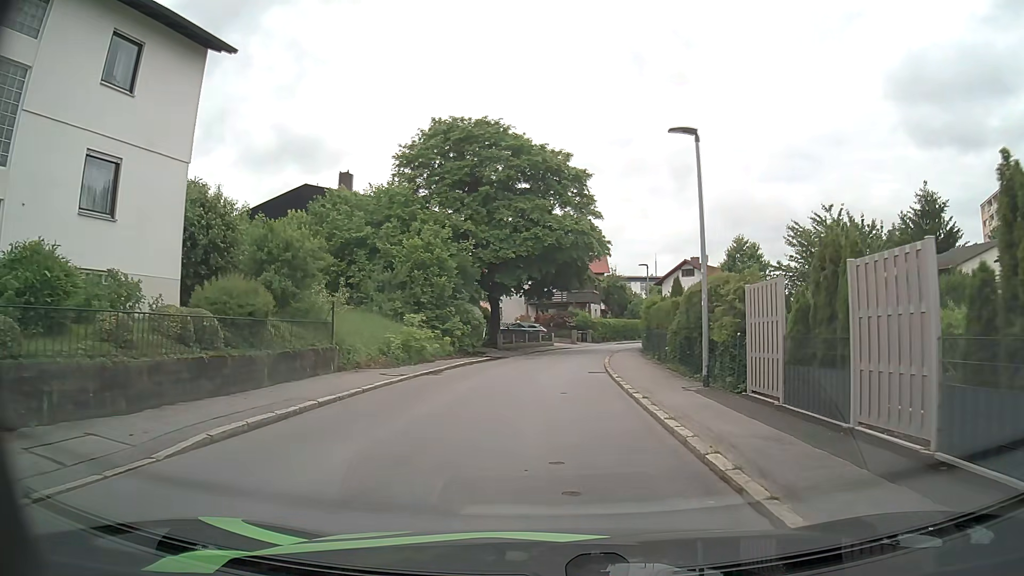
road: residential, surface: asphalt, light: Day
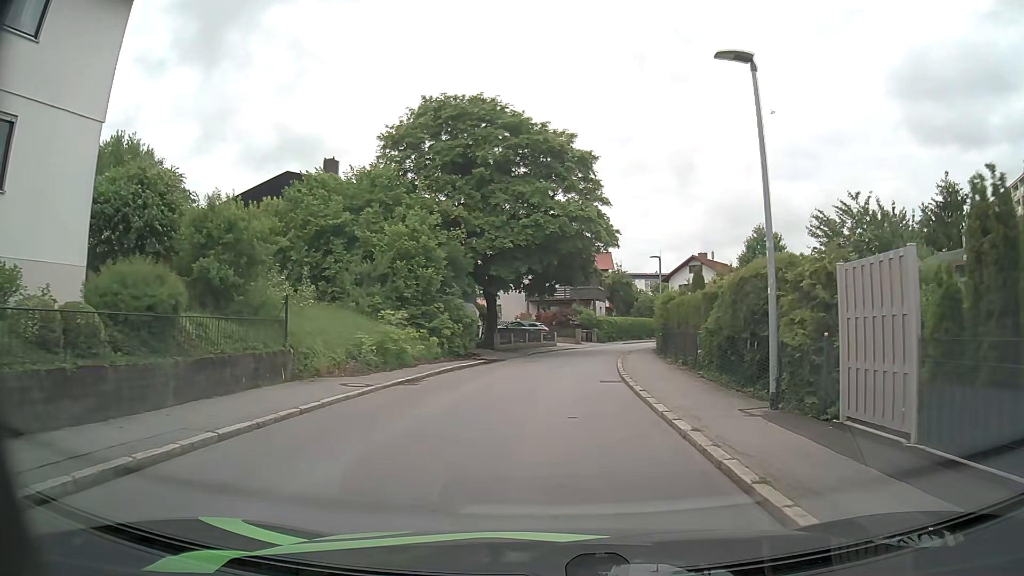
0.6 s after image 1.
(0.0, +4.0) m; -1°
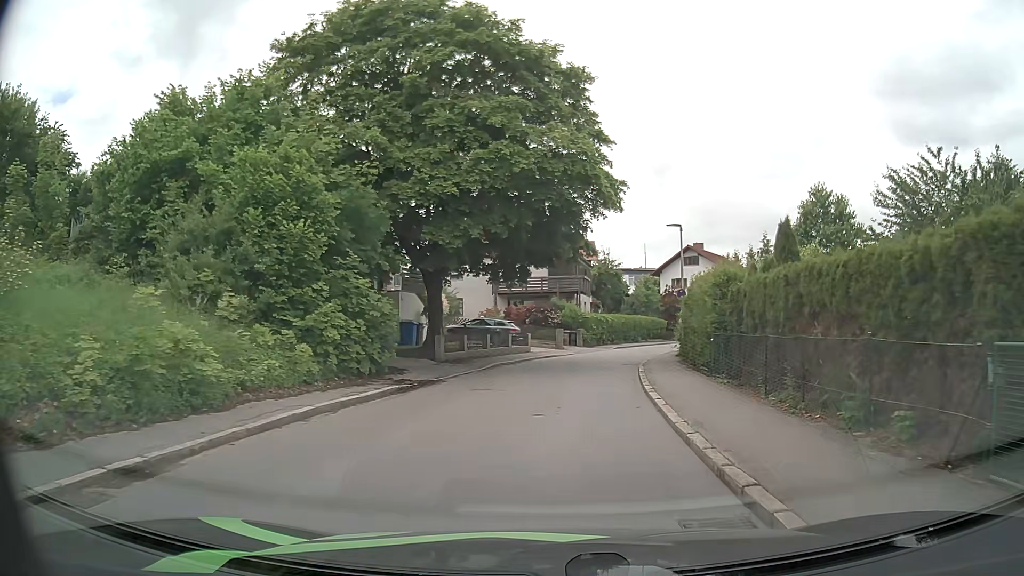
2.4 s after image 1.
(+0.2, +12.3) m; +3°
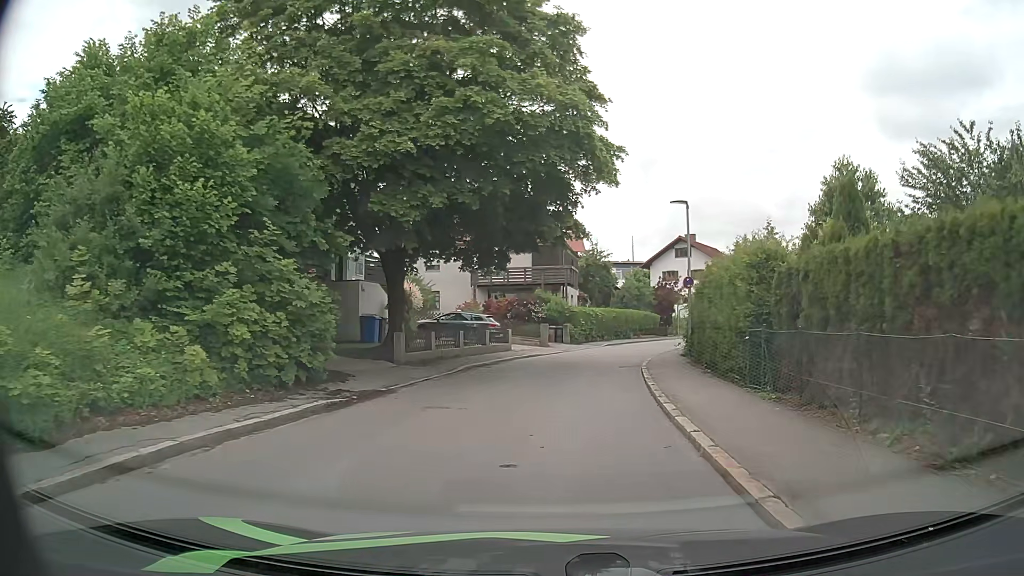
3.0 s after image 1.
(0.0, +4.1) m; +1°
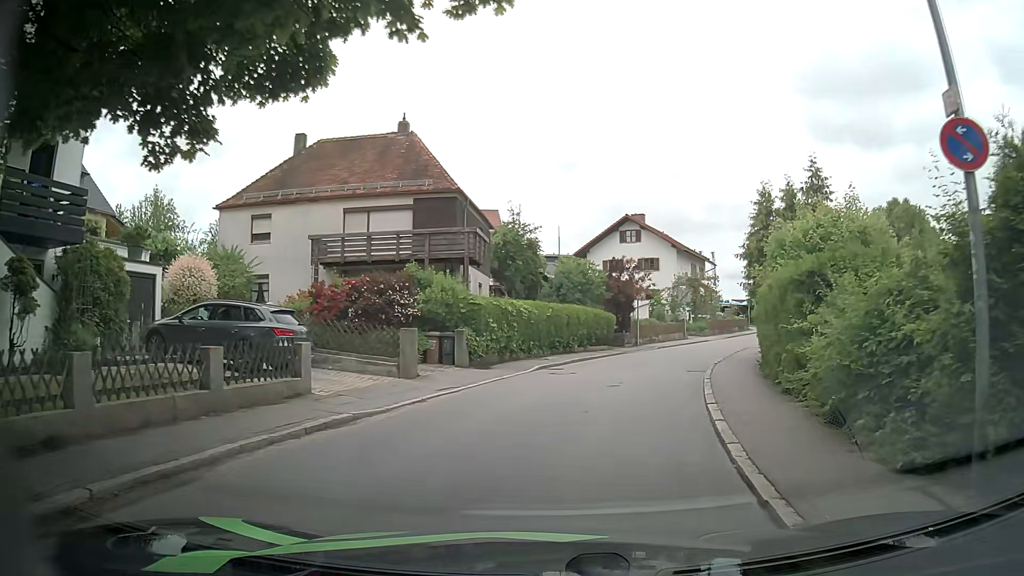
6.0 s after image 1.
(+1.0, +18.2) m; +8°
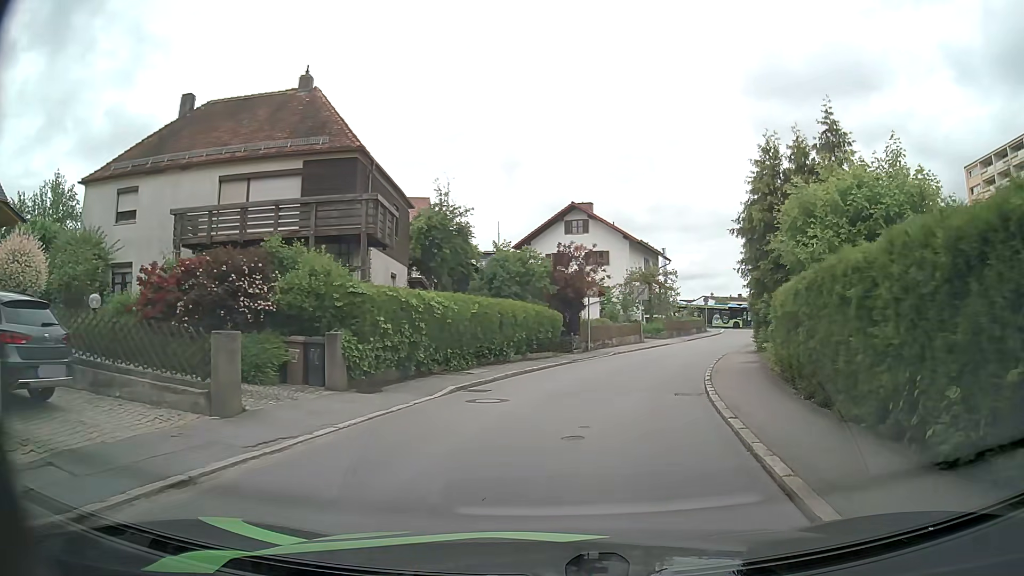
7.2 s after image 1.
(+0.2, +6.8) m; +5°
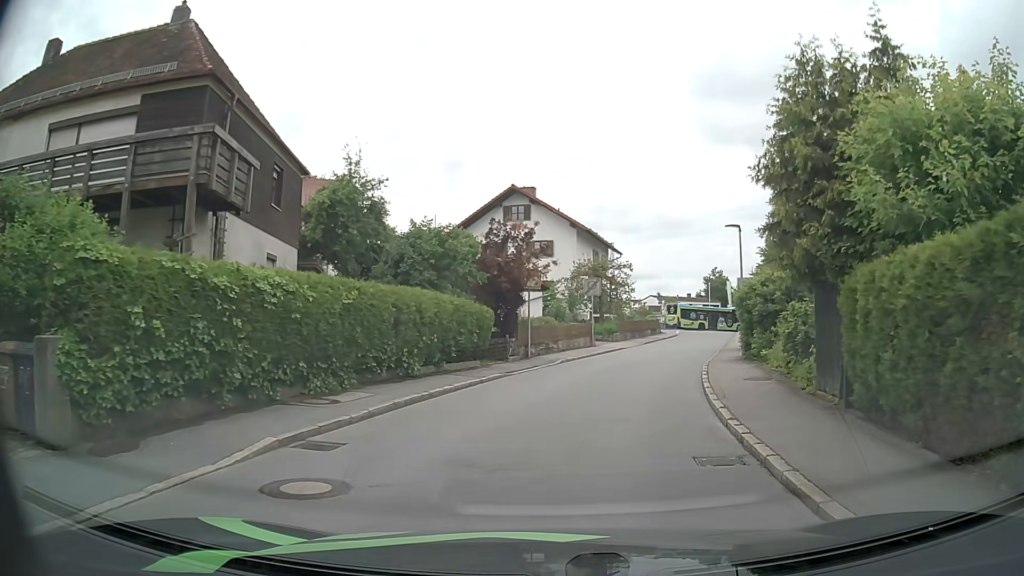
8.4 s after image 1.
(+0.1, +6.8) m; +3°
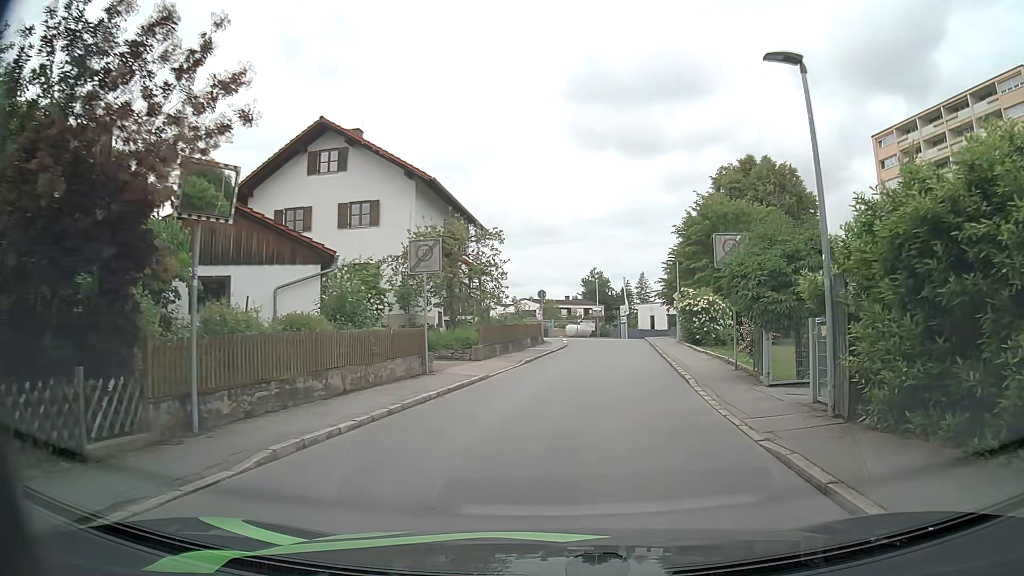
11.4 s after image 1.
(+1.9, +17.4) m; +12°
(0, +10) (+1, +20) (+2, +30) (+4, +40) (+4, +50) (+5, +60) (+10, +69) (+18, +75) (+26, +80) (+34, +86) m
